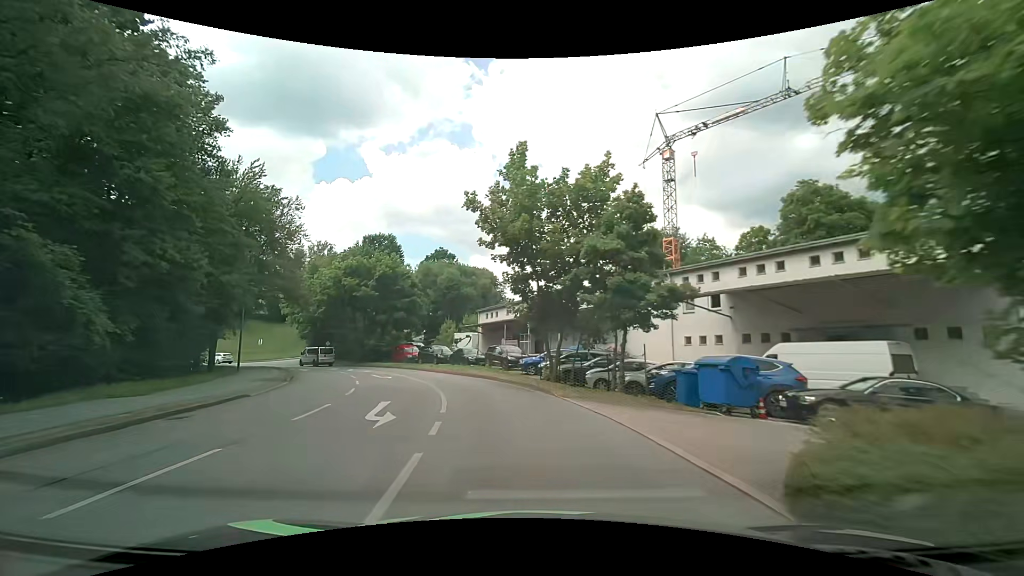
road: unclassified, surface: asphalt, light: Day
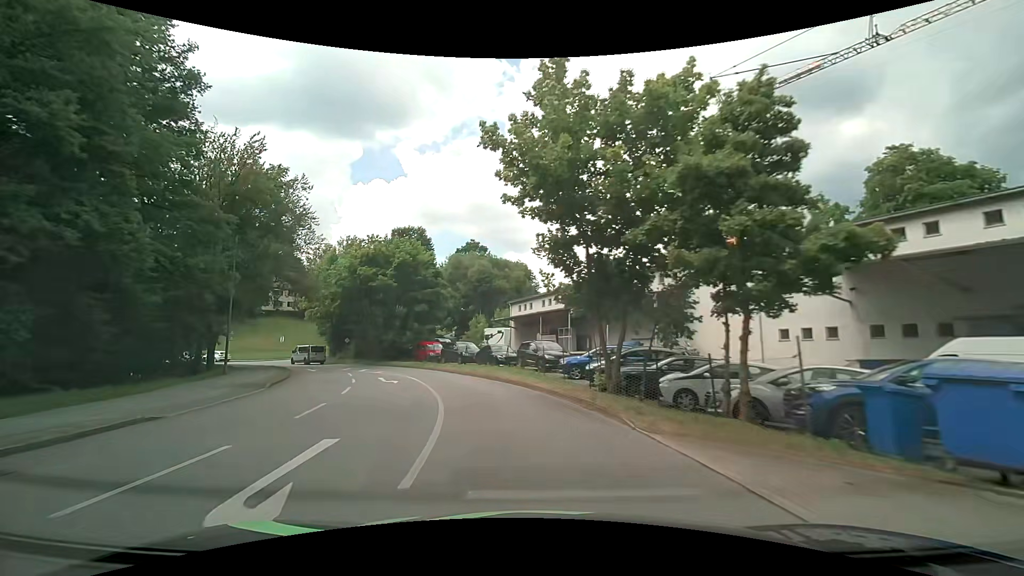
(-0.3, +6.3) m; -5°
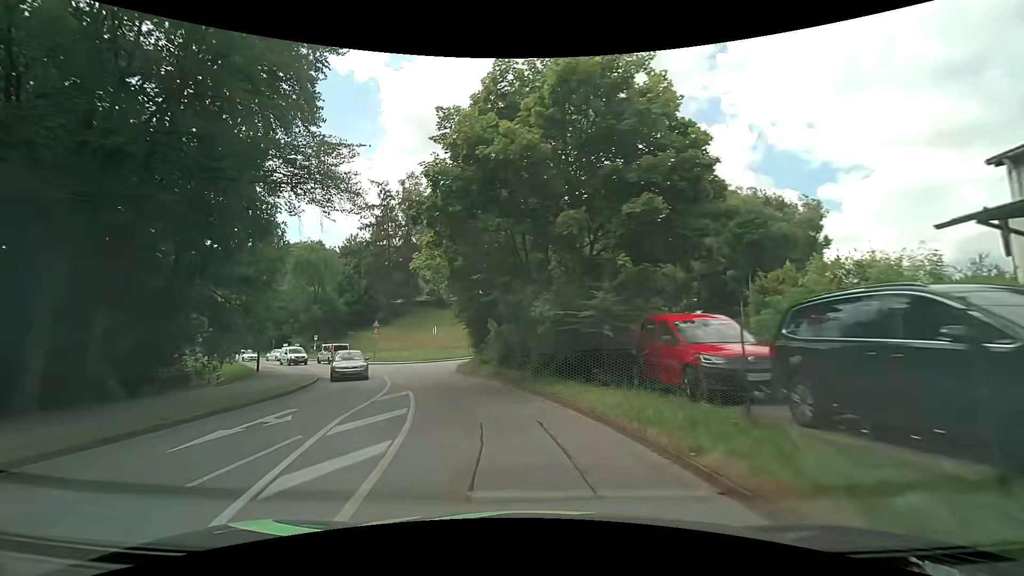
(-6.1, +30.5) m; -25°
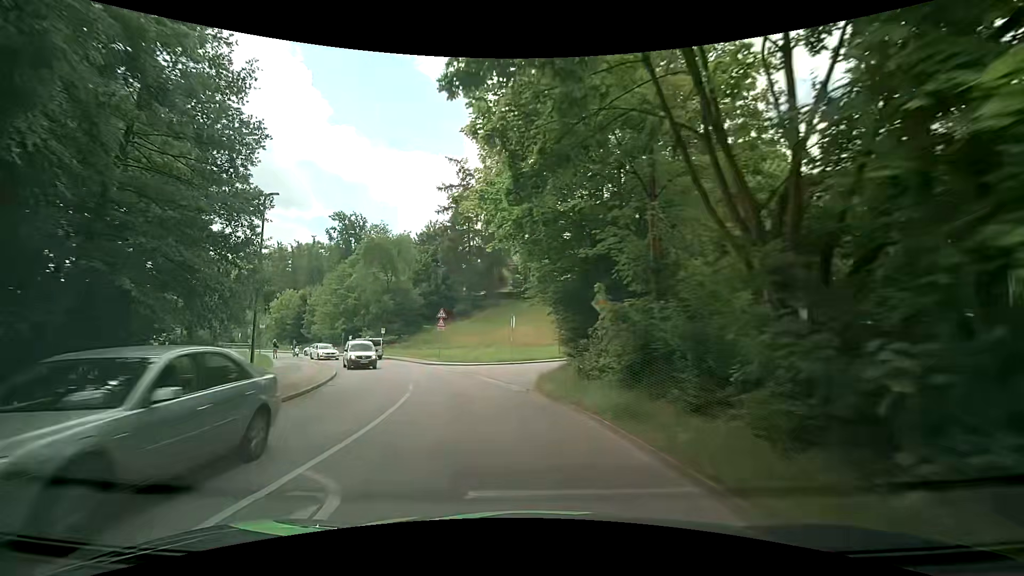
(-1.2, +12.1) m; -11°
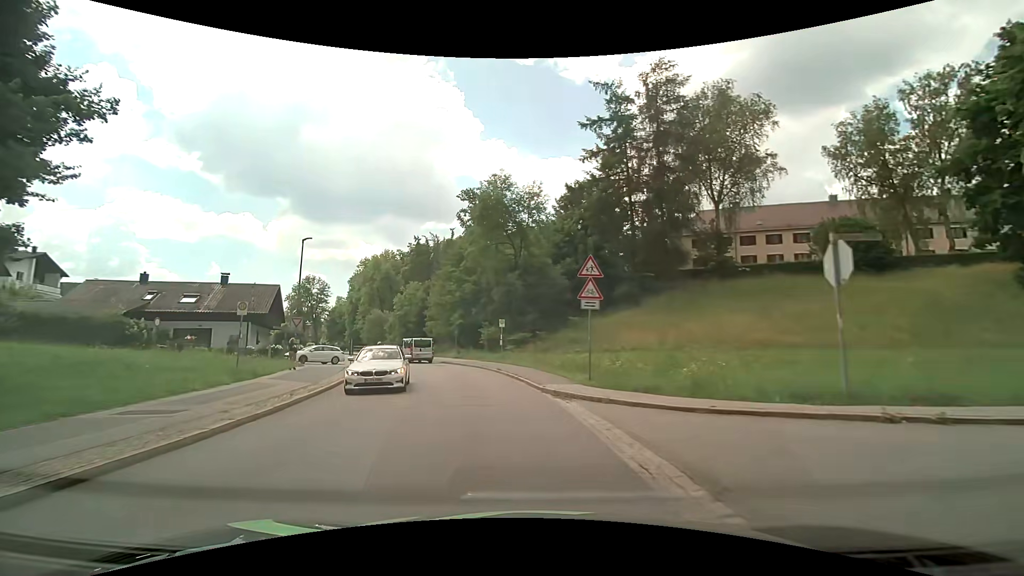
(-3.5, +23.5) m; -19°
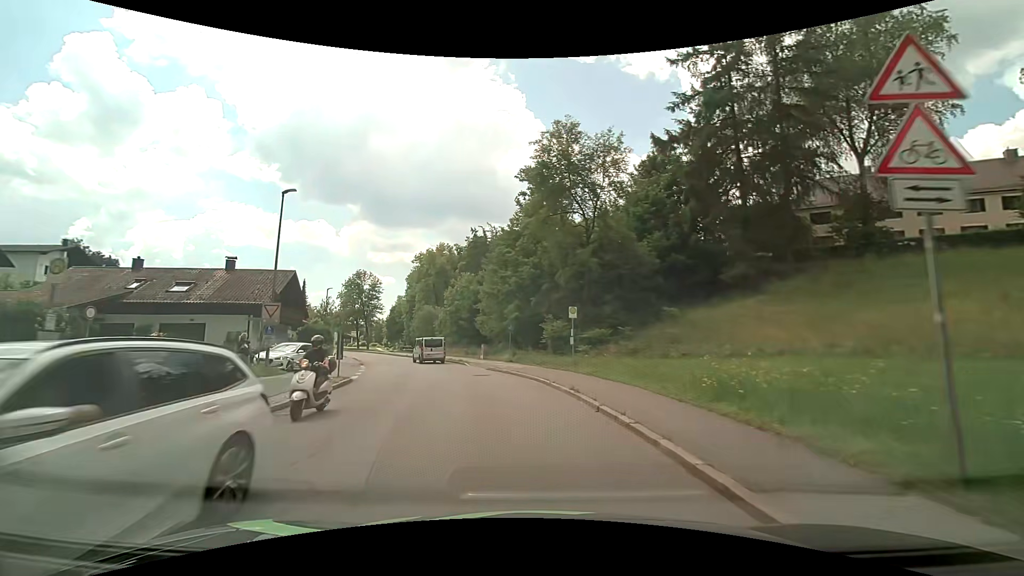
(-0.6, +11.6) m; -6°
